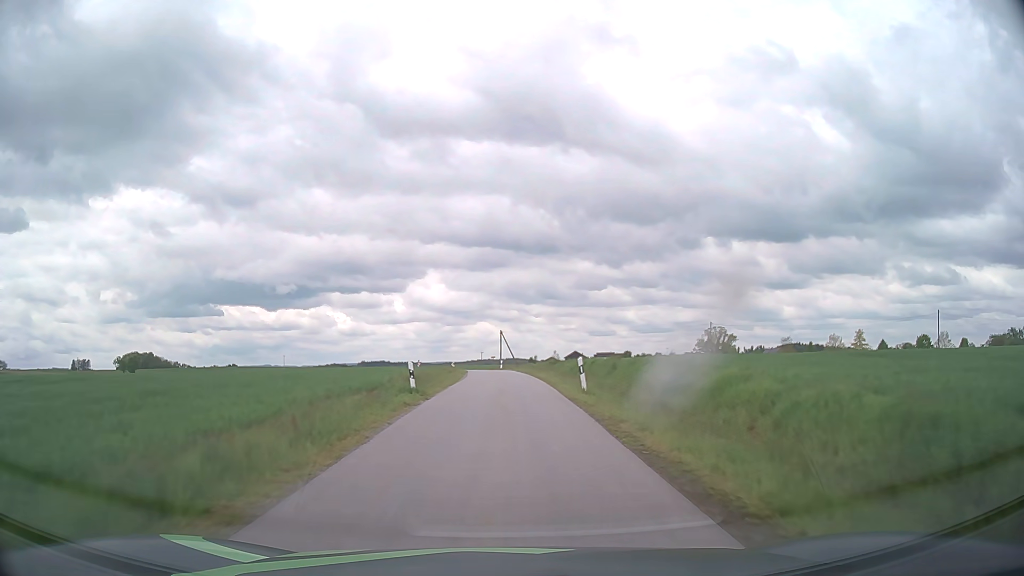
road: unclassified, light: Day
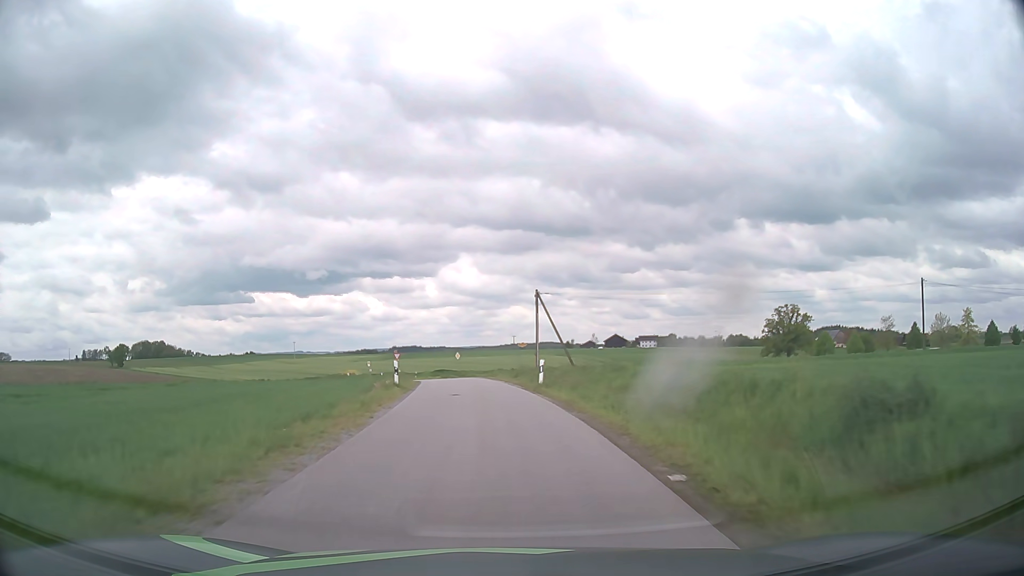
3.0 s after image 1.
(-0.4, +46.7) m; -3°
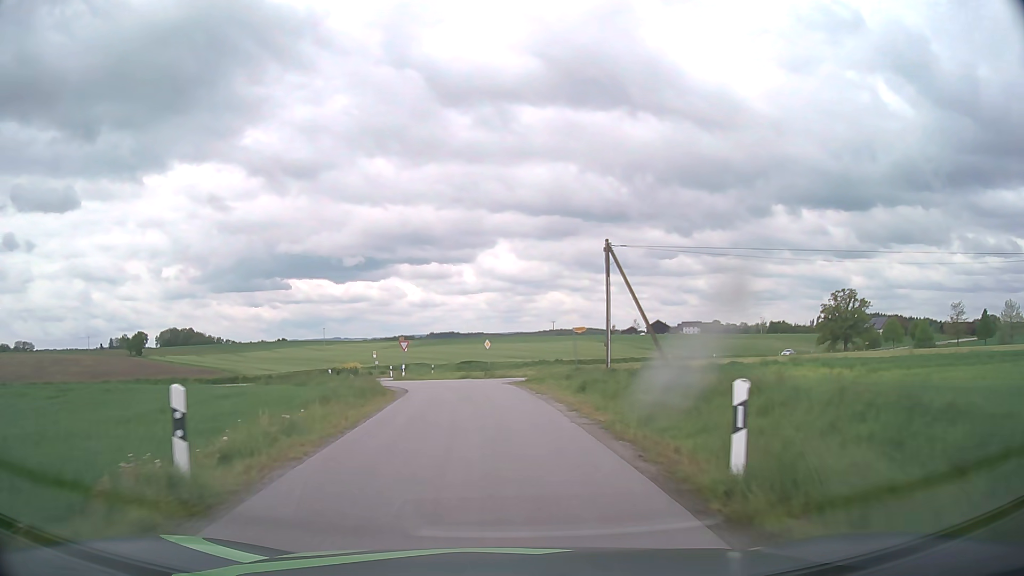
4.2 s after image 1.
(-0.5, +17.1) m; -3°
(0, +10) (-1, +20) (-3, +30) (-6, +39) (-12, +47) (-22, +48) (-30, +44) (-39, +38) (-47, +33) (-56, +28) m
